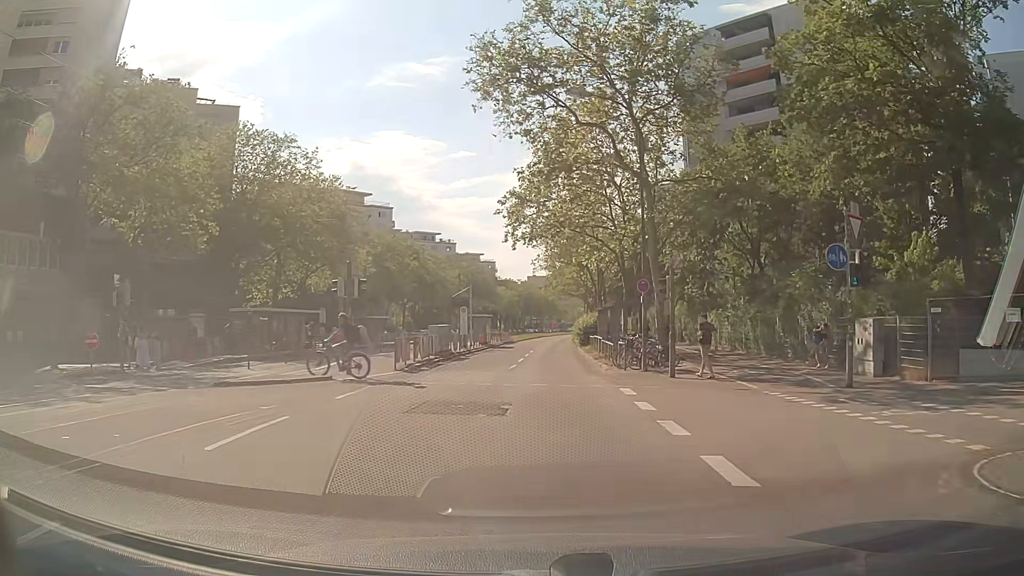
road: tertiary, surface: asphalt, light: Day
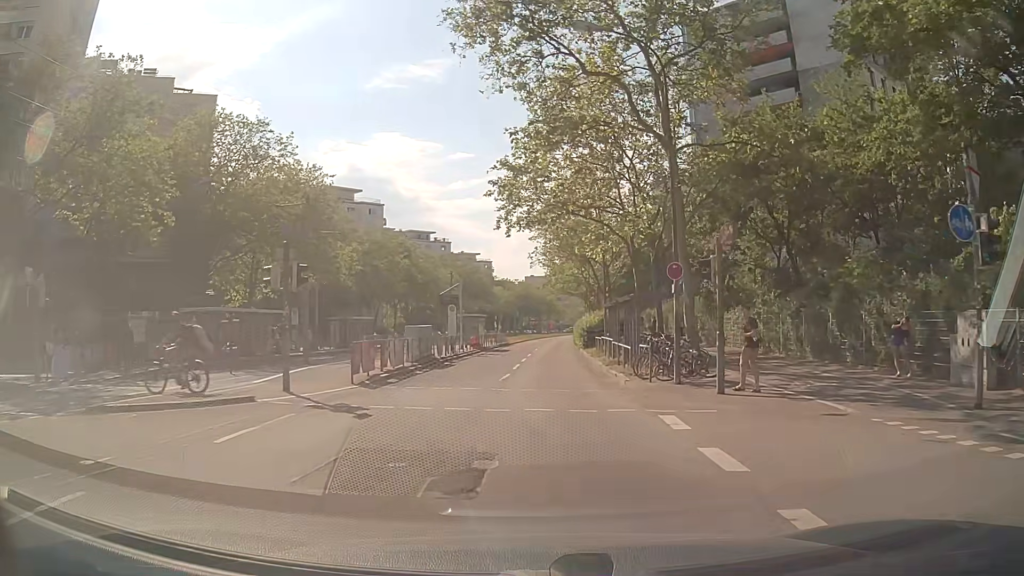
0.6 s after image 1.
(0.0, +5.4) m; 0°
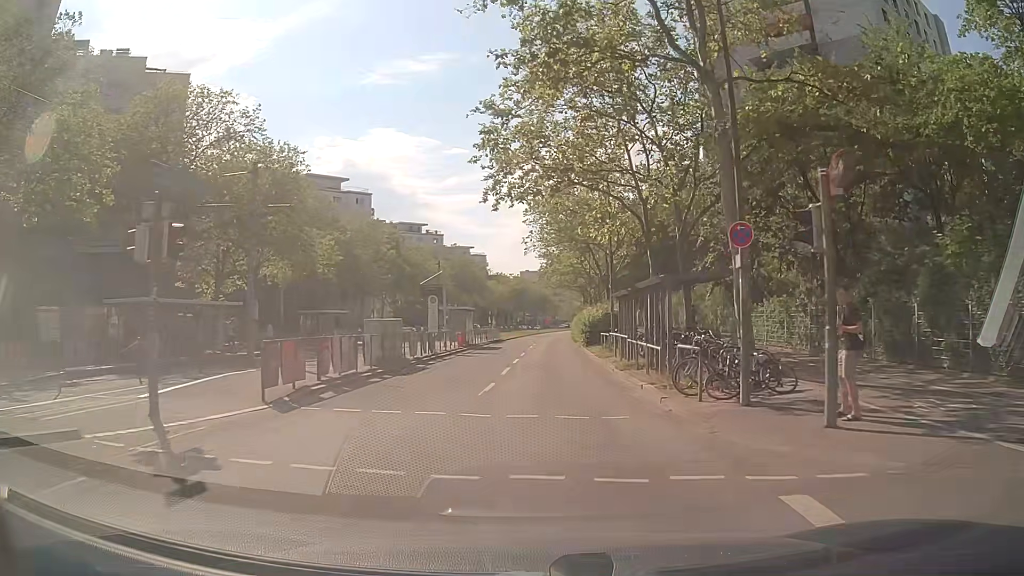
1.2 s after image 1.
(+0.1, +5.8) m; +1°
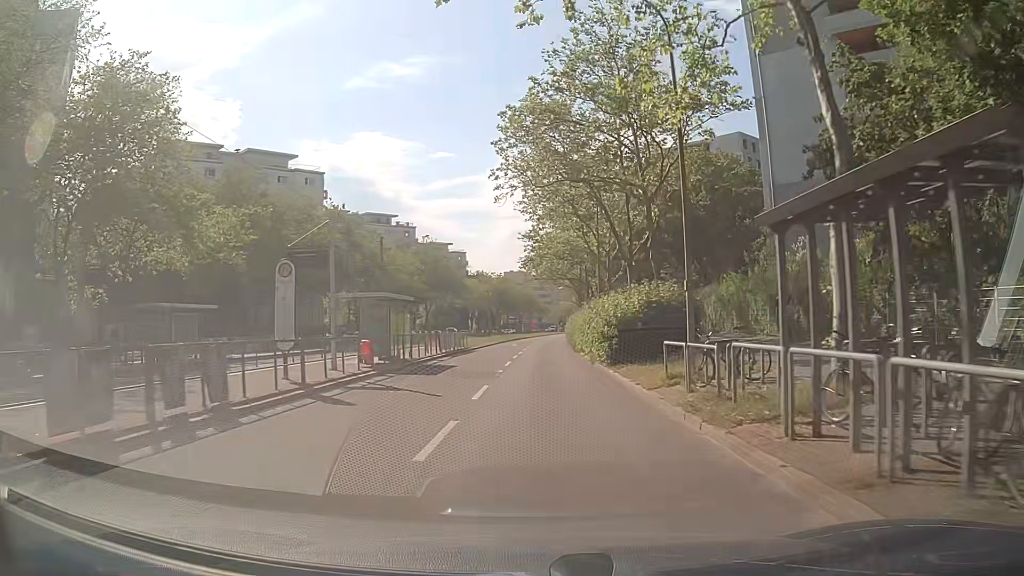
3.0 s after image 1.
(+0.3, +19.1) m; +2°
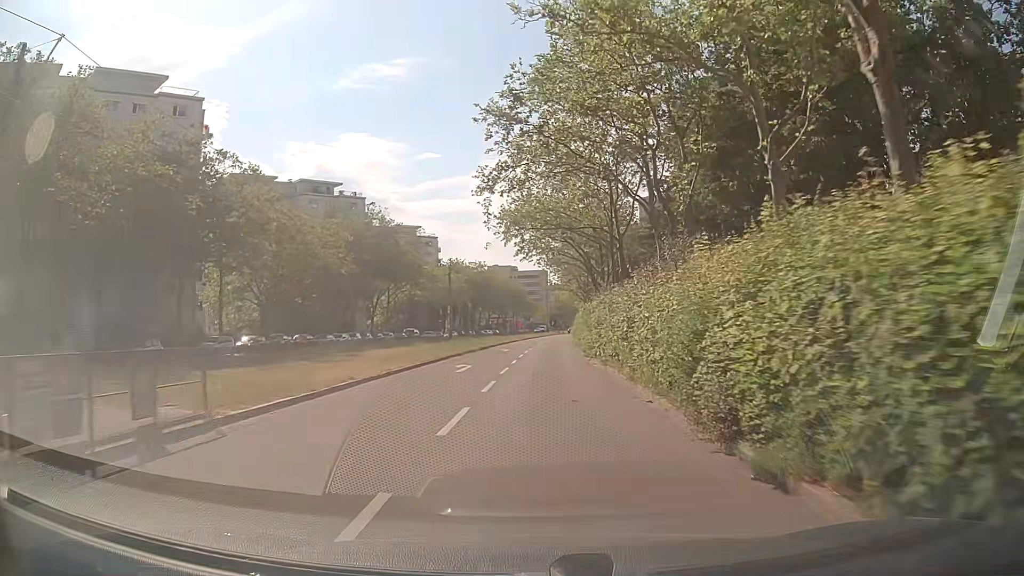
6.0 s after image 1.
(-0.1, +34.8) m; +1°
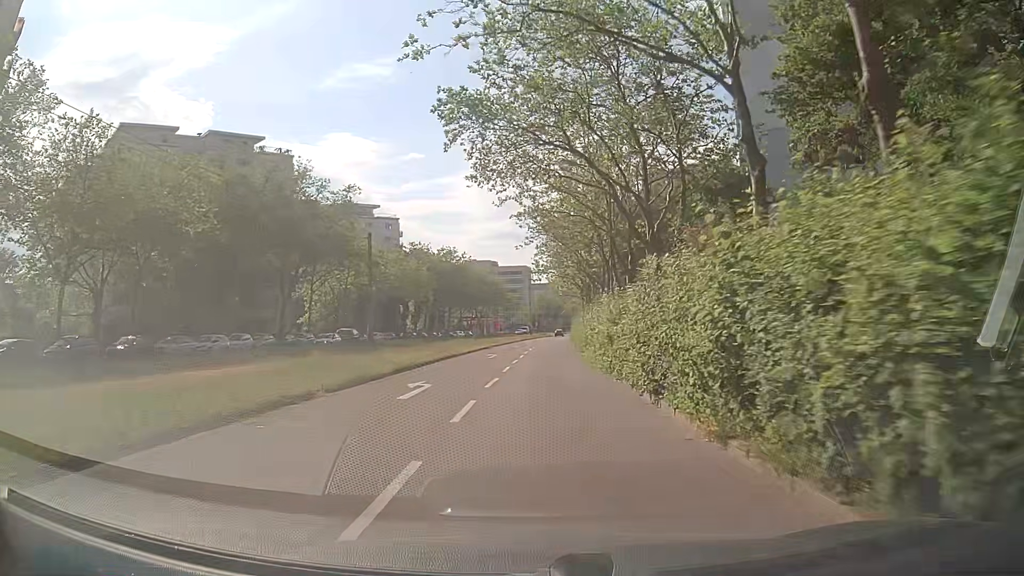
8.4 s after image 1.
(+0.2, +28.6) m; +1°
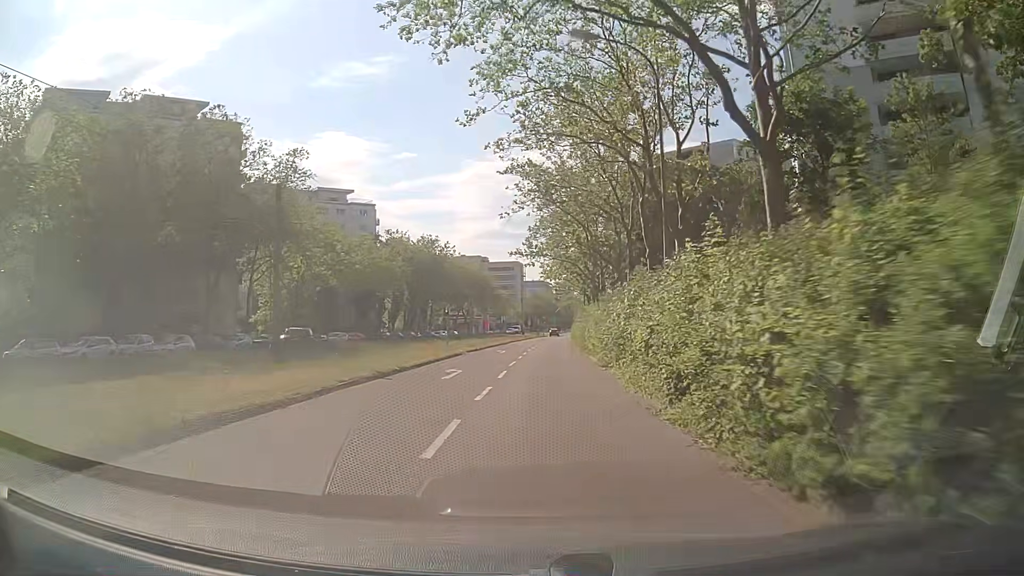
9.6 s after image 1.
(+0.1, +14.6) m; +1°
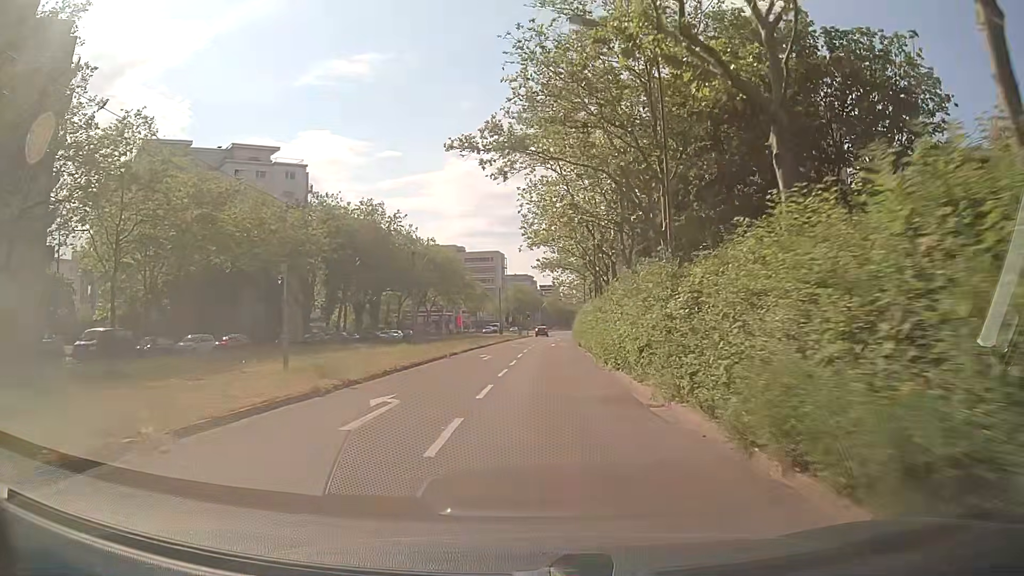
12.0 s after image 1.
(+0.2, +29.9) m; +1°
(0, +10) (0, +20) (0, +30) (+1, +40) (+1, +50) (+2, +60) (+2, +70) (+3, +80) (+4, +90) (+5, +100) m
